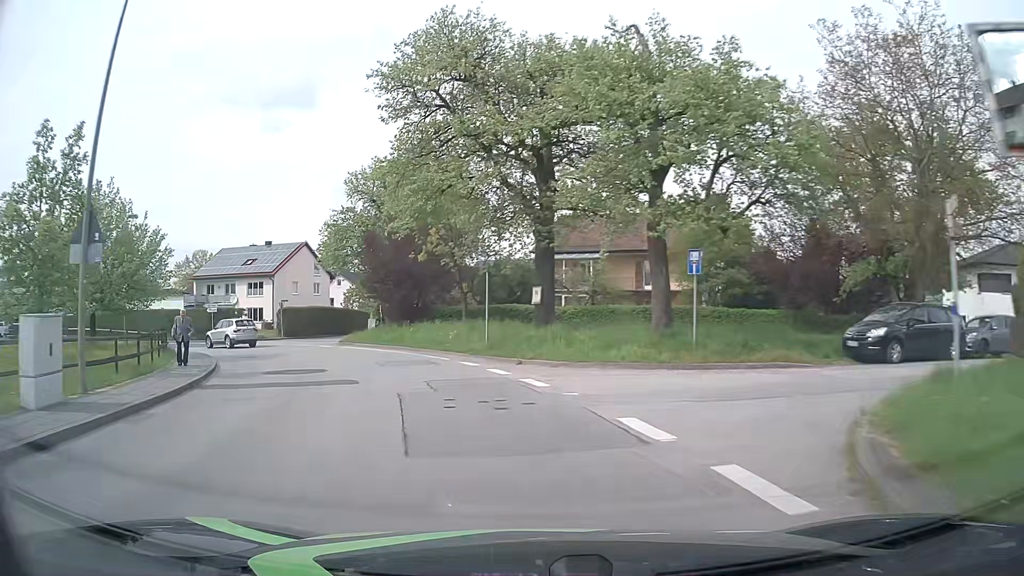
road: unclassified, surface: asphalt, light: Day
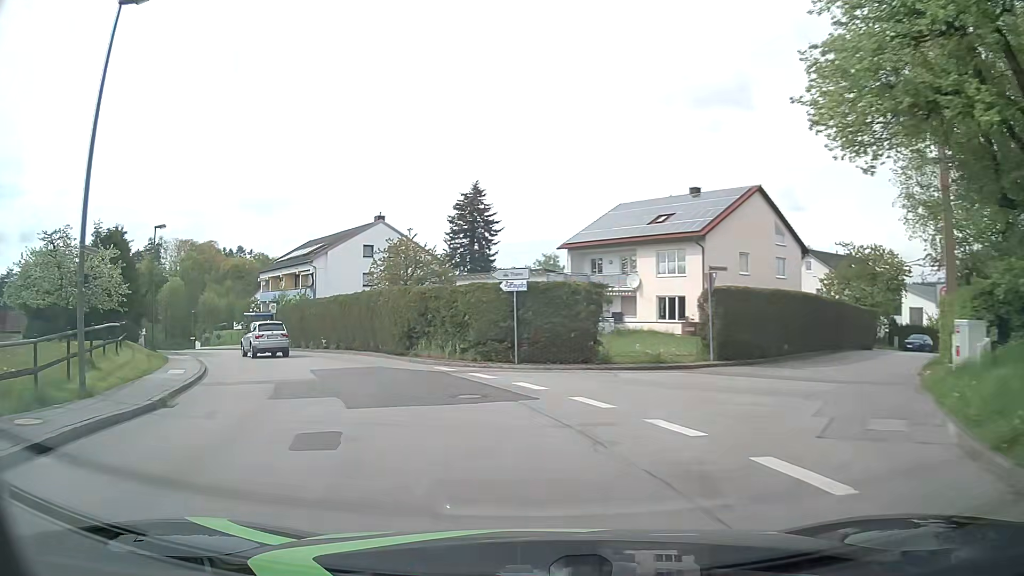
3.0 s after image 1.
(-10.3, +30.9) m; -38°
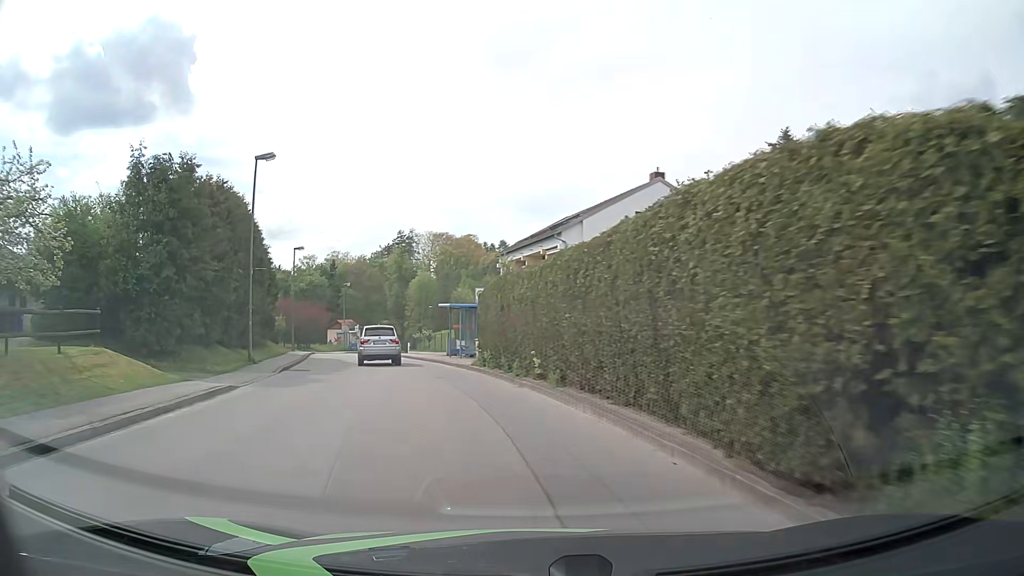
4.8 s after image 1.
(-4.0, +19.1) m; -24°
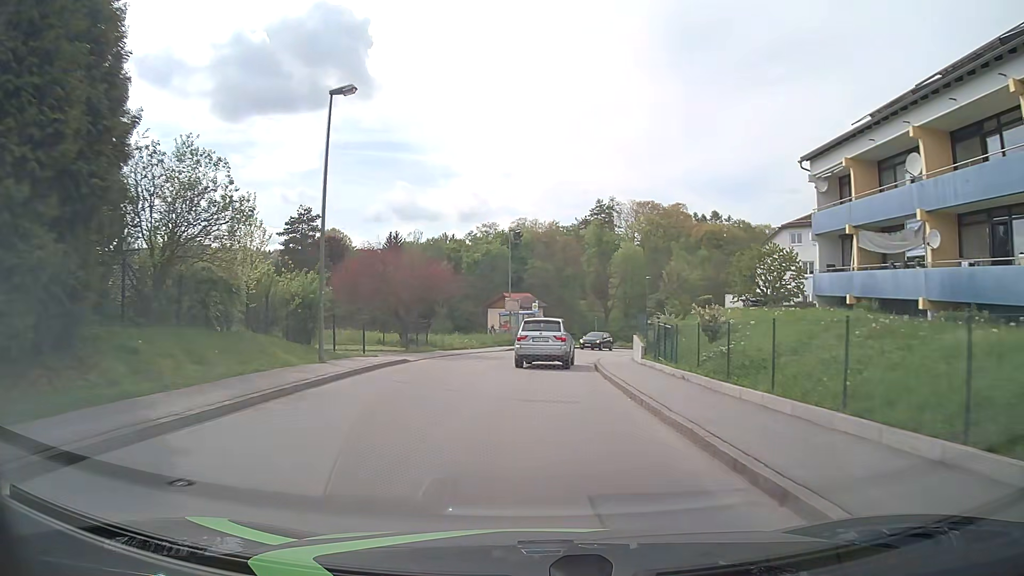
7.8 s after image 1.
(-6.7, +32.9) m; -16°
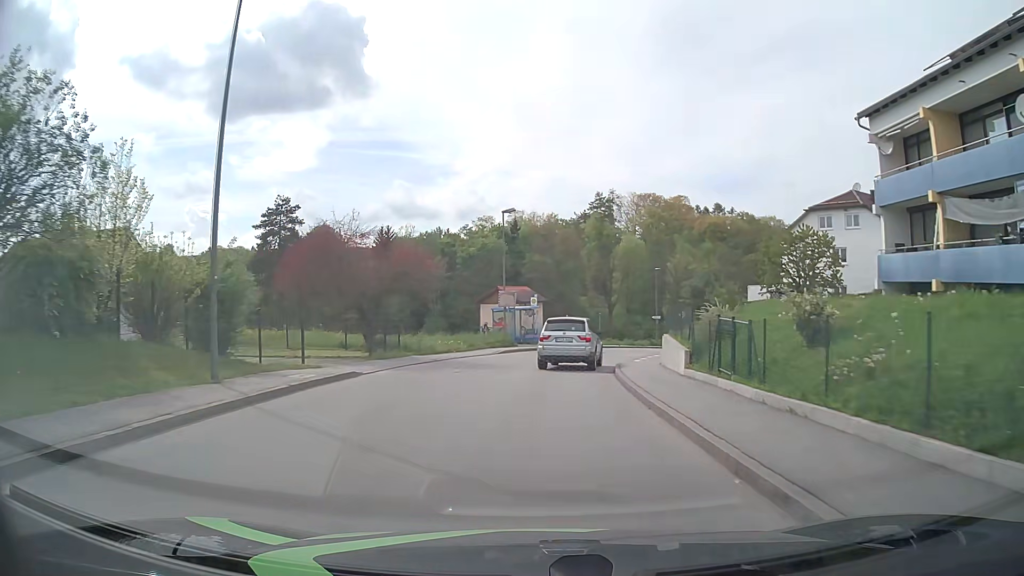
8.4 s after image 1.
(0.0, +6.6) m; 0°
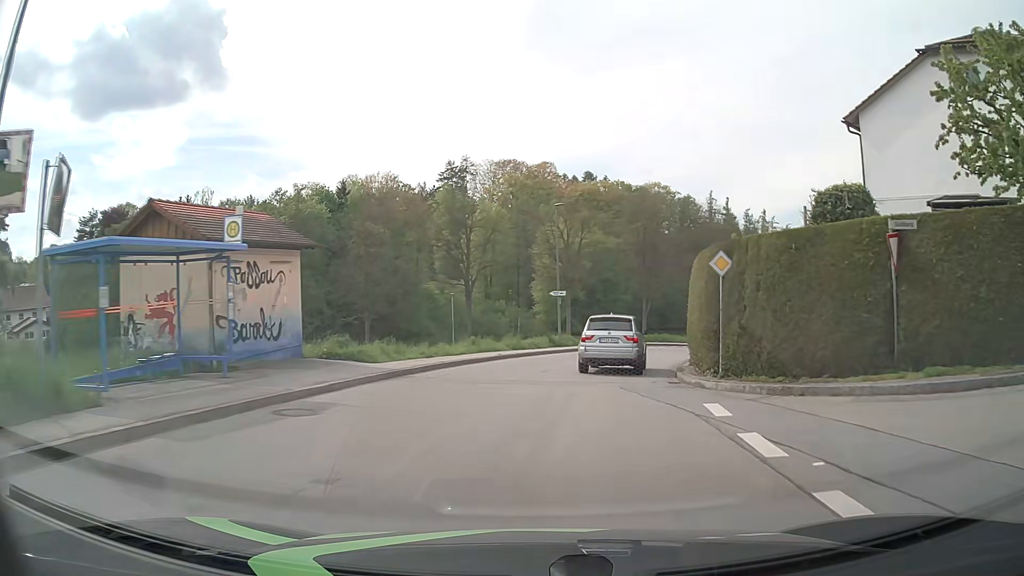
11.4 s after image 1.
(+2.6, +32.3) m; +12°
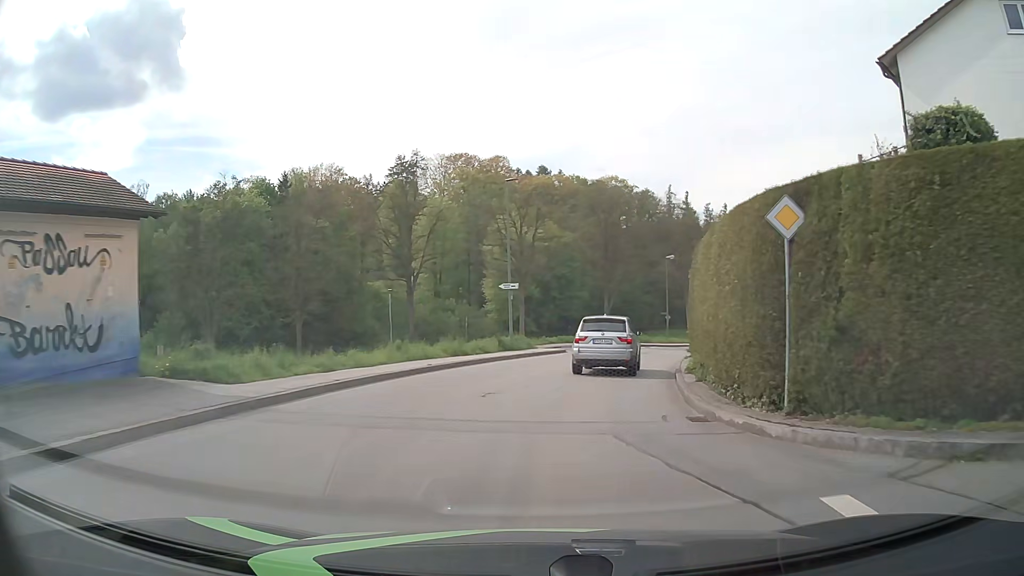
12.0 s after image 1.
(+0.2, +6.4) m; +4°
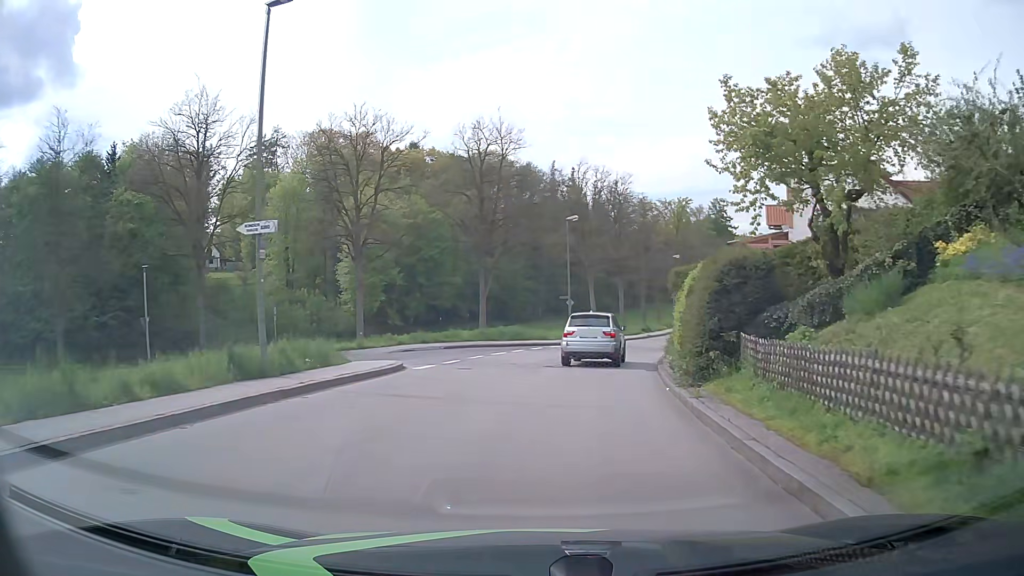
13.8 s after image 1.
(+1.6, +17.7) m; +10°
